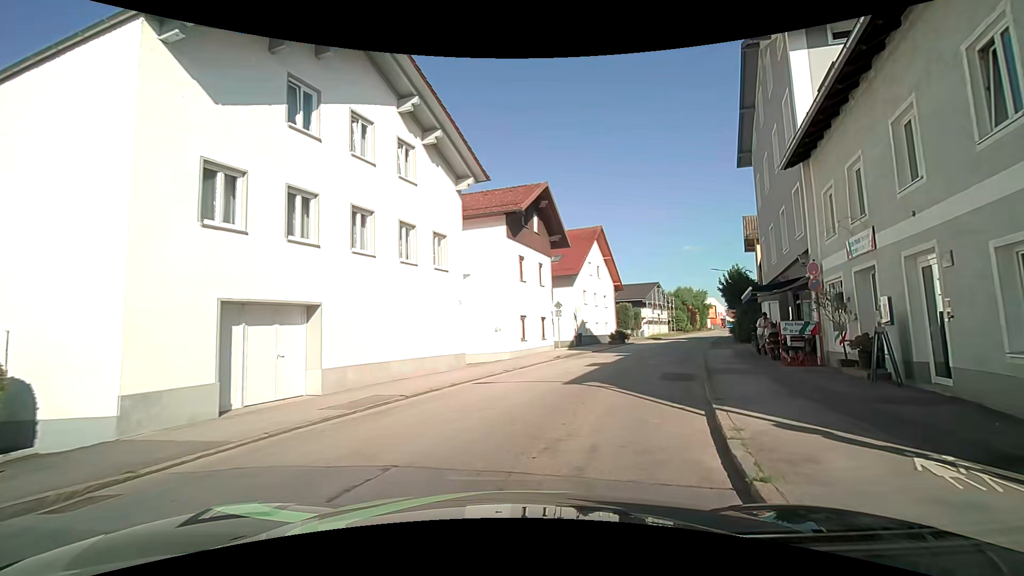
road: unclassified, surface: asphalt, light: Day
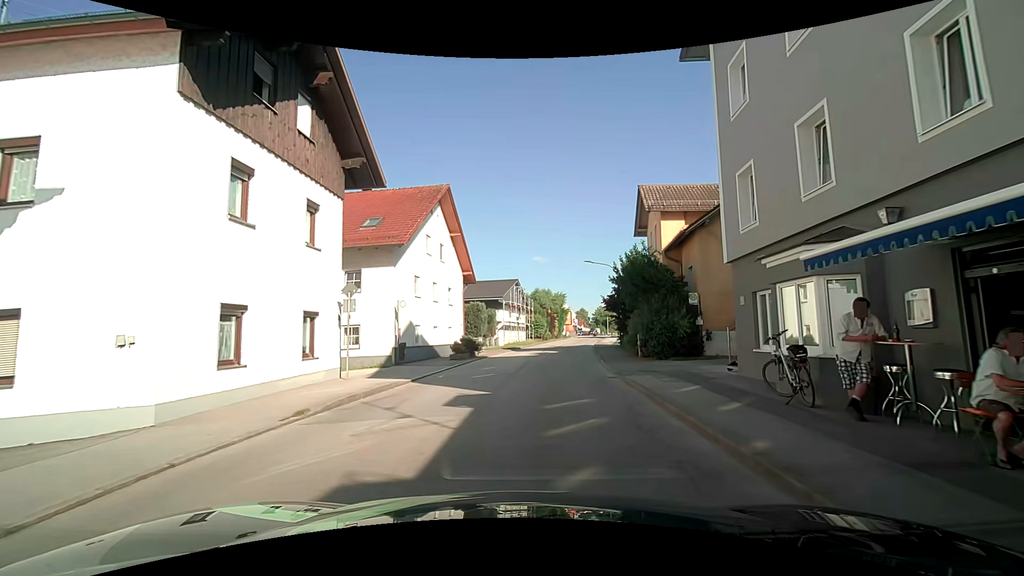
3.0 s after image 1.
(+2.7, +14.7) m; +17°
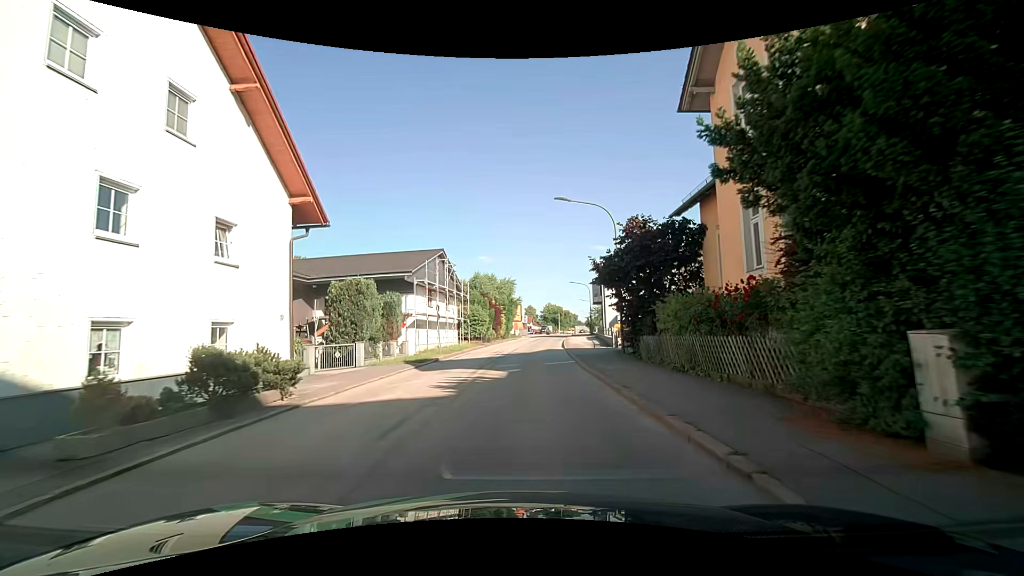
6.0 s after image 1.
(+1.6, +20.3) m; +6°
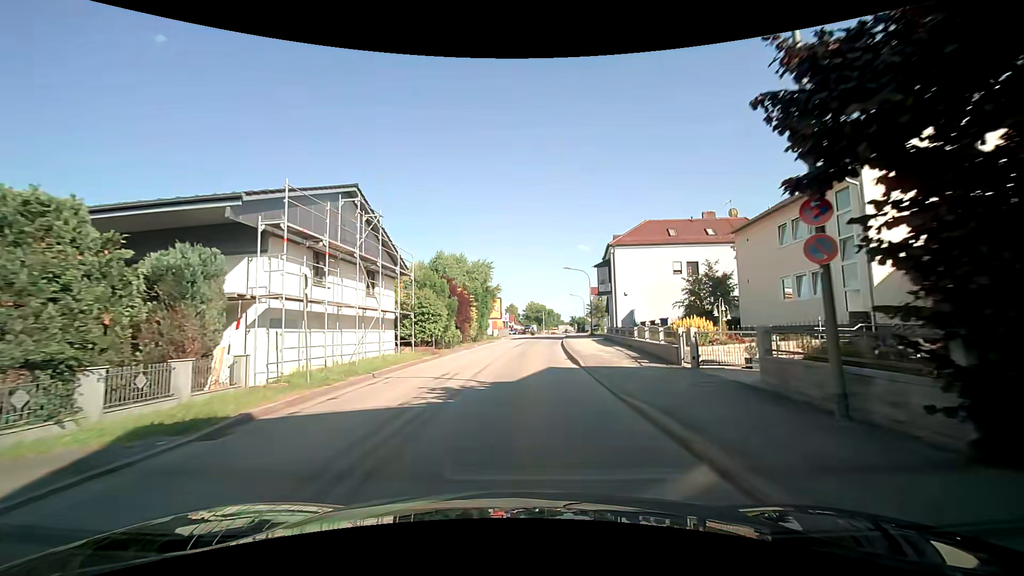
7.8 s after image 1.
(+0.4, +16.4) m; +3°
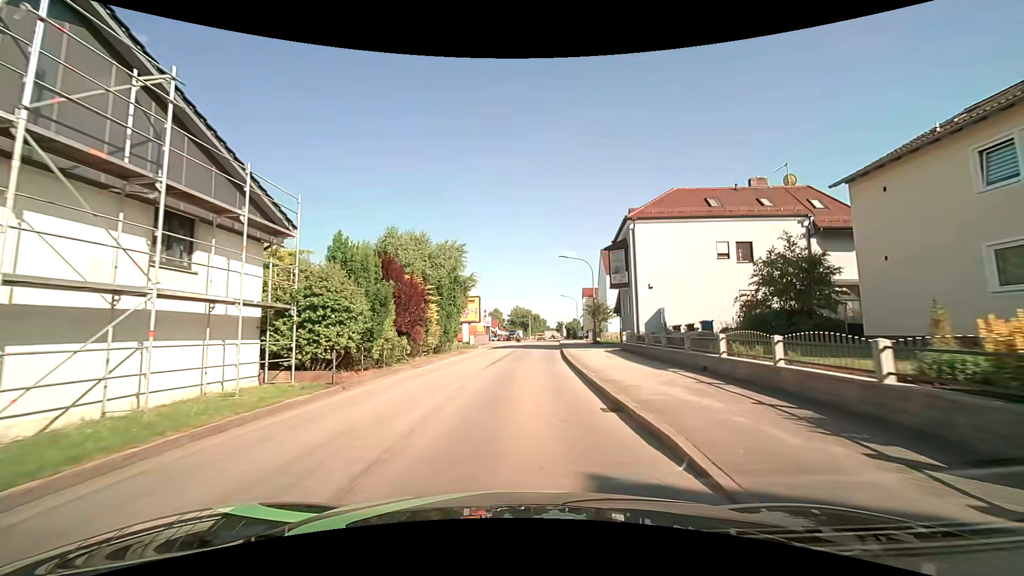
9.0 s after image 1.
(0.0, +12.3) m; +1°
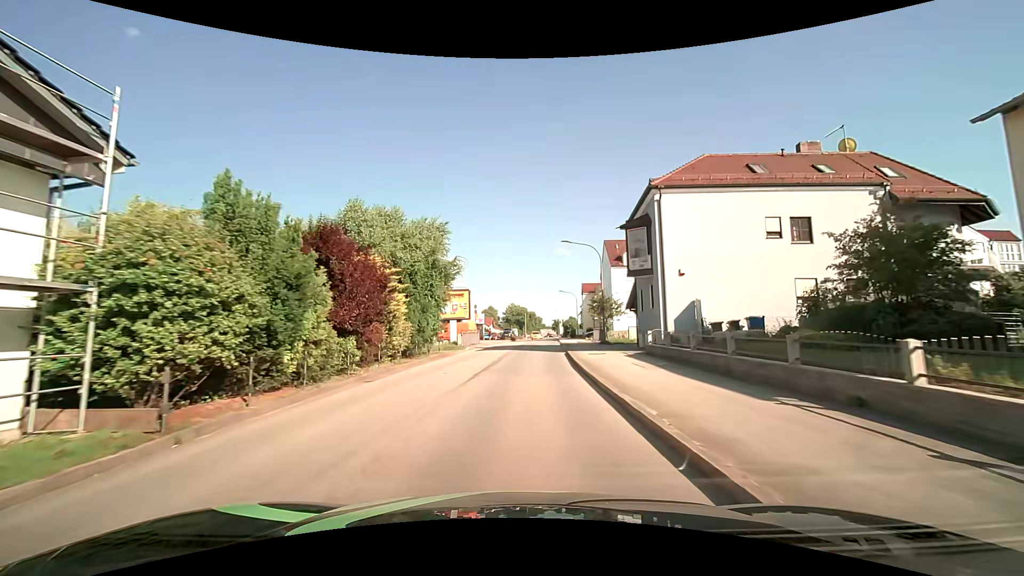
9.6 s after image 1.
(+0.1, +6.4) m; +1°
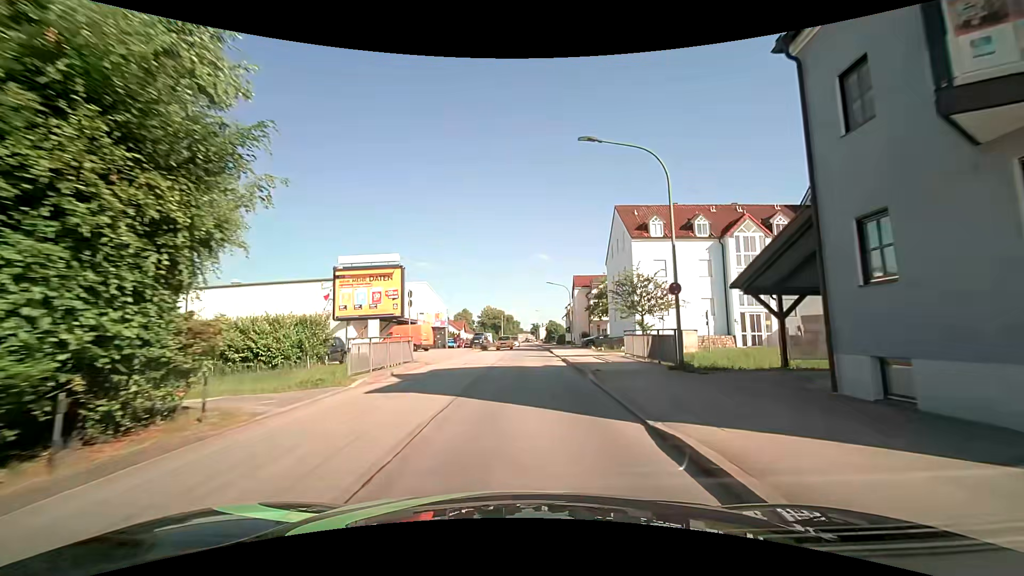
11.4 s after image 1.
(+0.3, +20.0) m; +2°
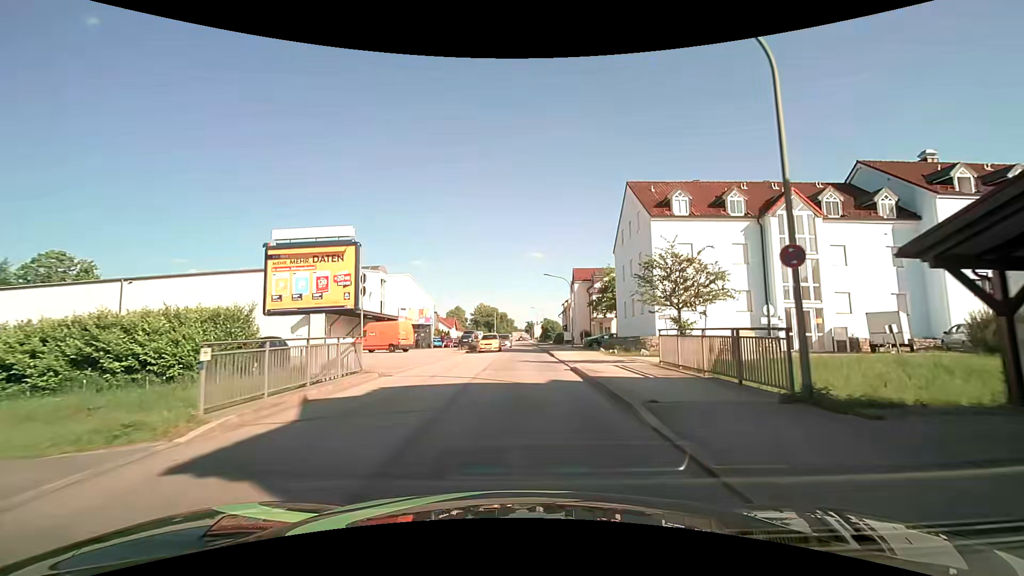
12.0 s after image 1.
(0.0, +6.8) m; +1°
(0, +10) (0, +20) (0, +30) (0, +40) (0, +50) (0, +60) (+1, +70) (+1, +80) (+1, +90) (+1, +100) m
